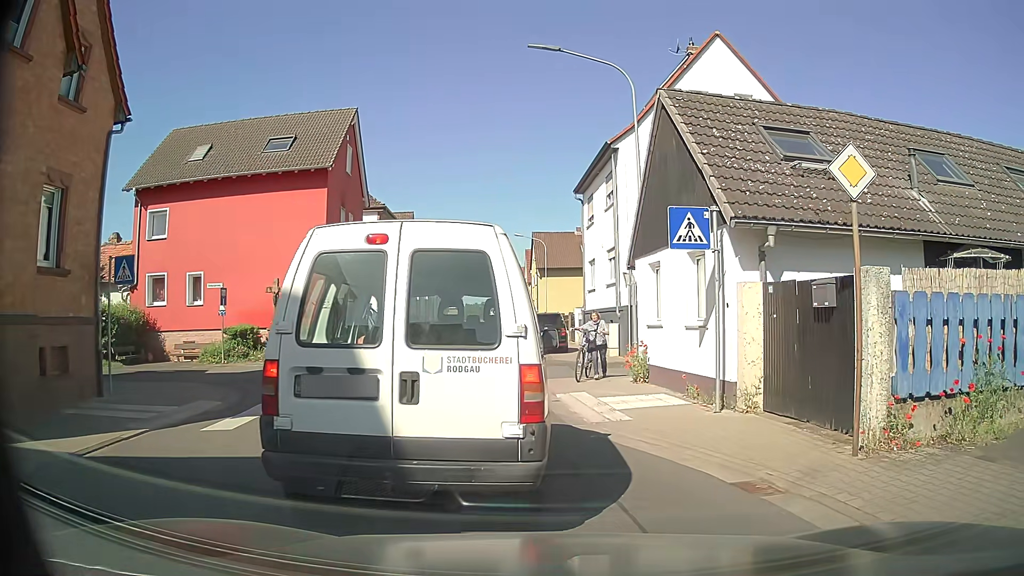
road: tertiary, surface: asphalt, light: Day
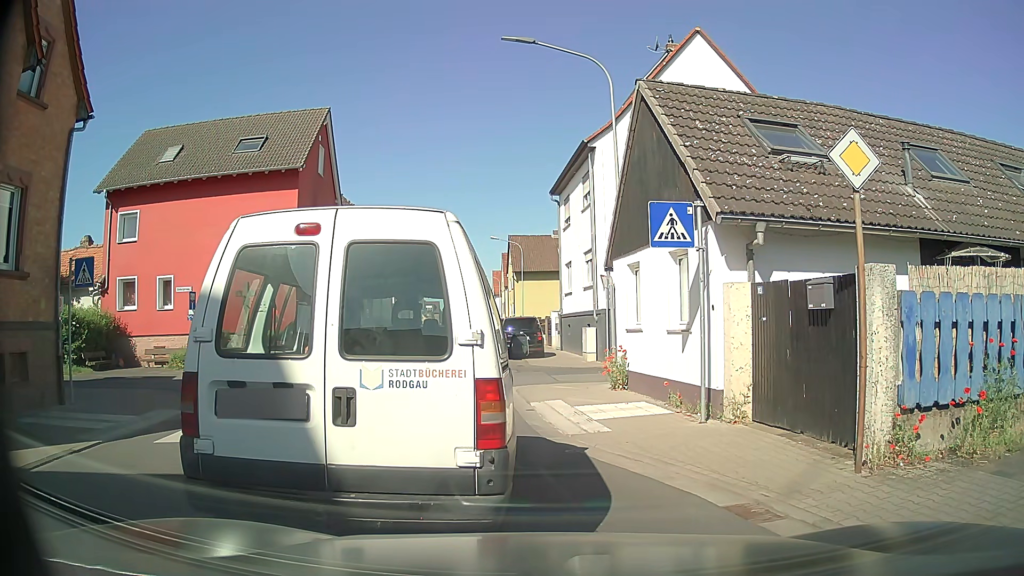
(0.0, +0.7) m; 0°
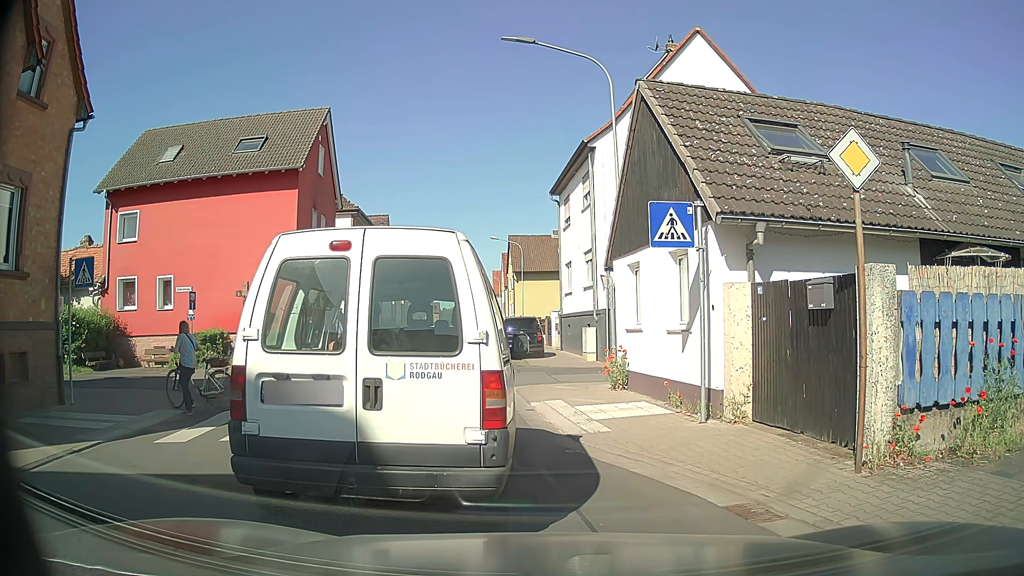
(0.0, 0.0) m; 0°
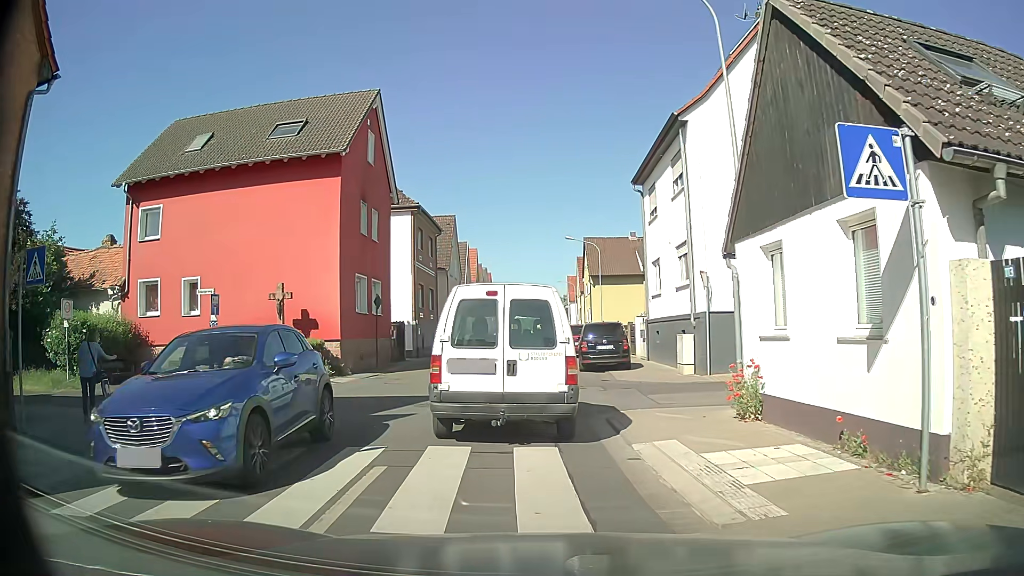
(-0.1, +4.0) m; -4°
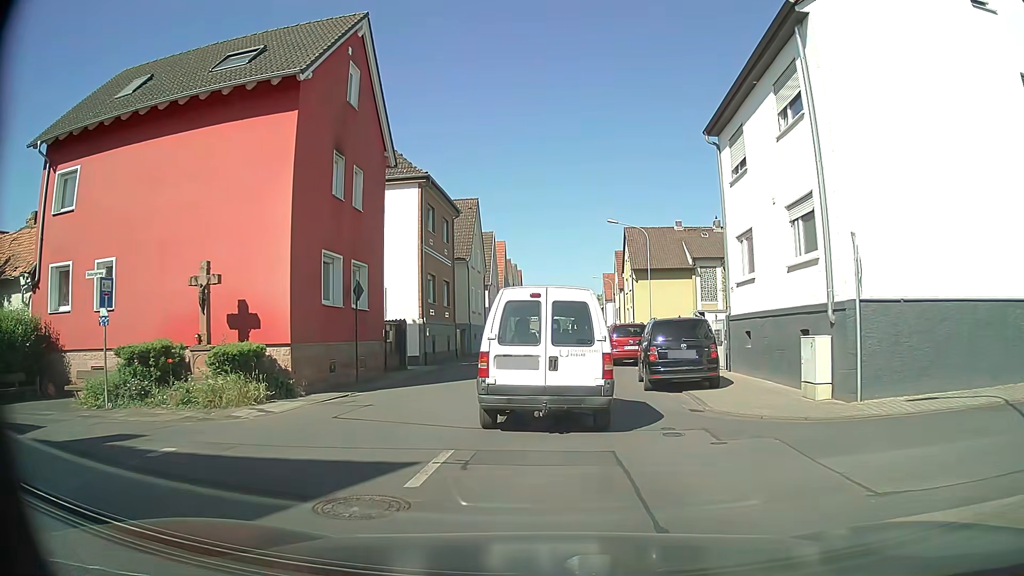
(-0.3, +7.7) m; -2°
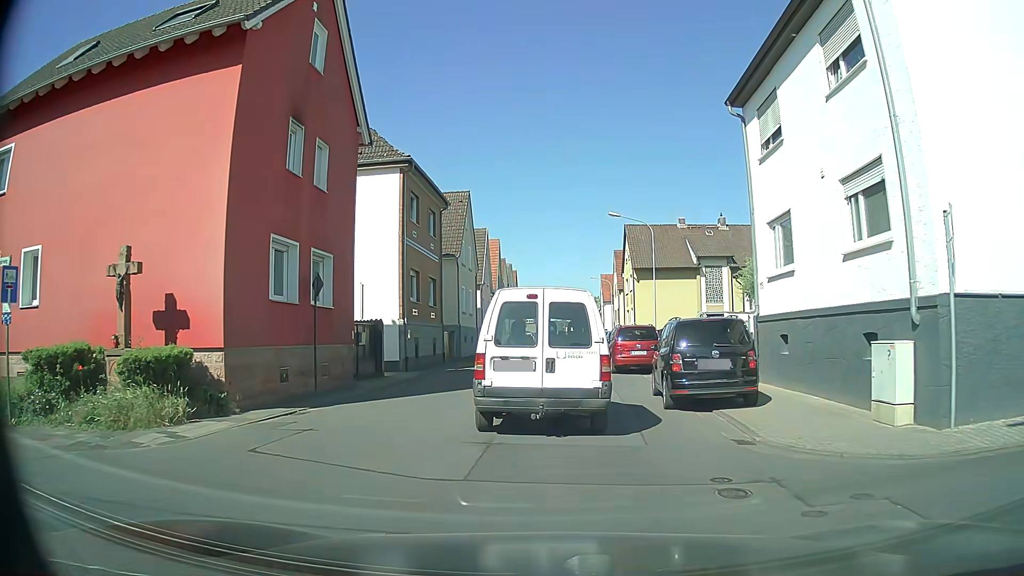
(0.0, +3.2) m; -1°
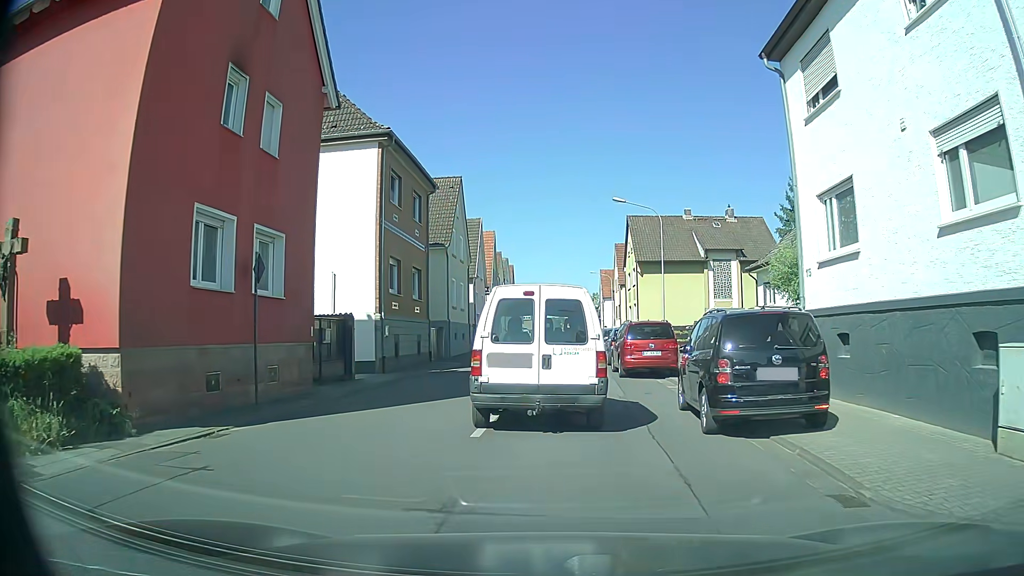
(+0.1, +3.3) m; +2°
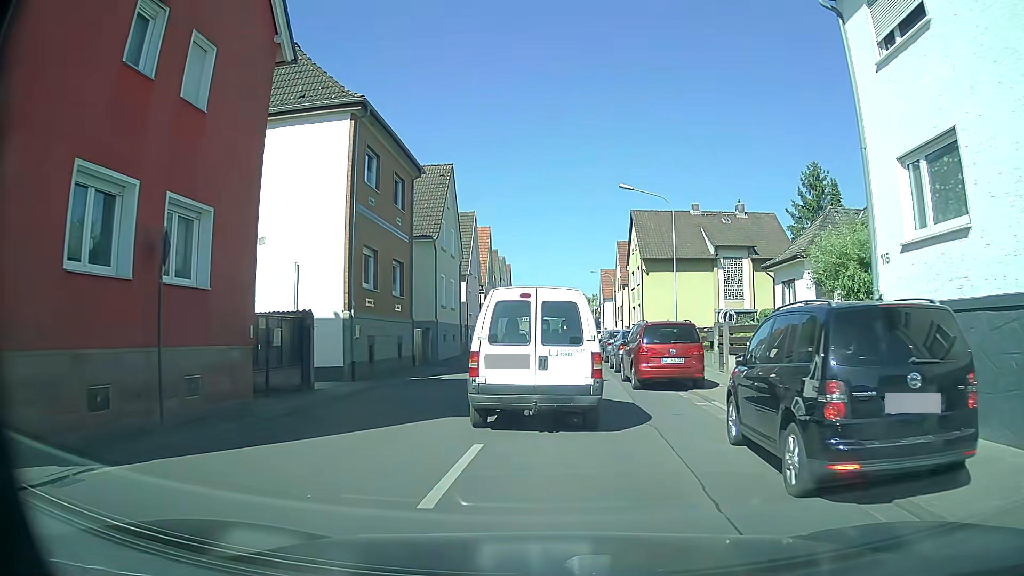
(-0.1, +3.5) m; 0°
(0, +10) (0, +20) (0, +30) (0, +40) (+1, +50) (+1, +60) (+1, +70) (+1, +80) (+2, +90) (+2, +100) m
